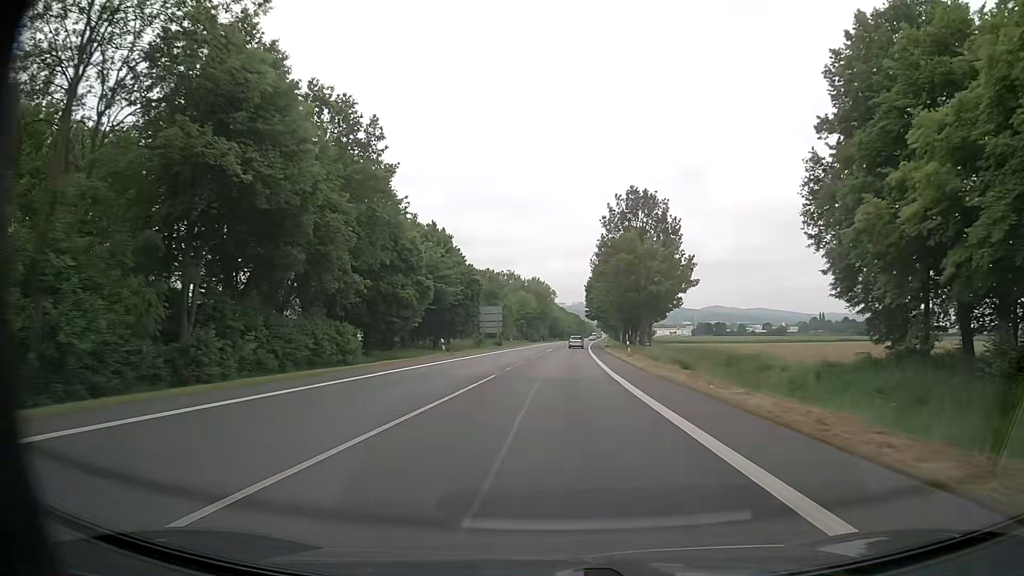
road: primary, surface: asphalt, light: Day
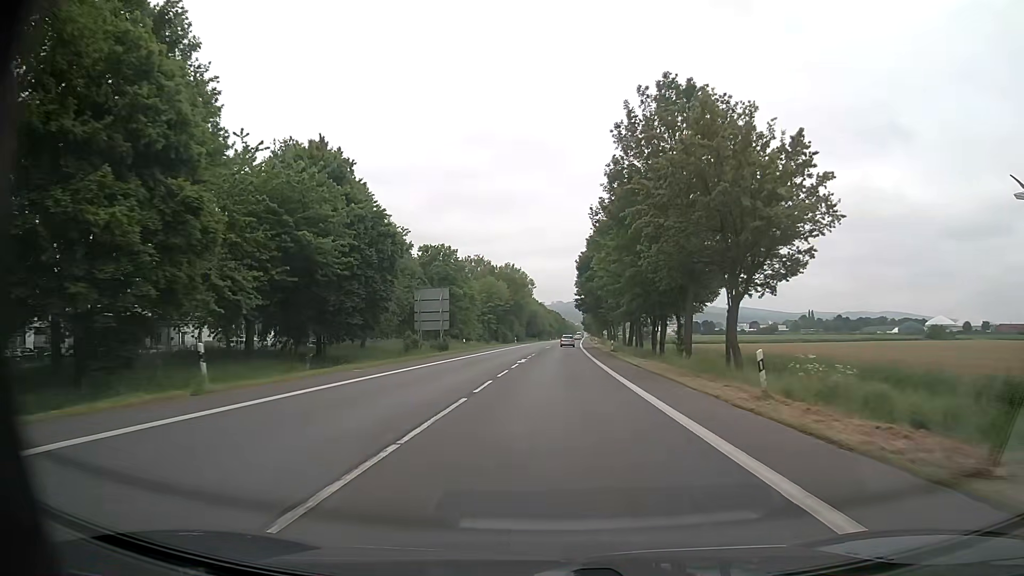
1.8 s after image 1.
(+0.5, +32.6) m; +2°
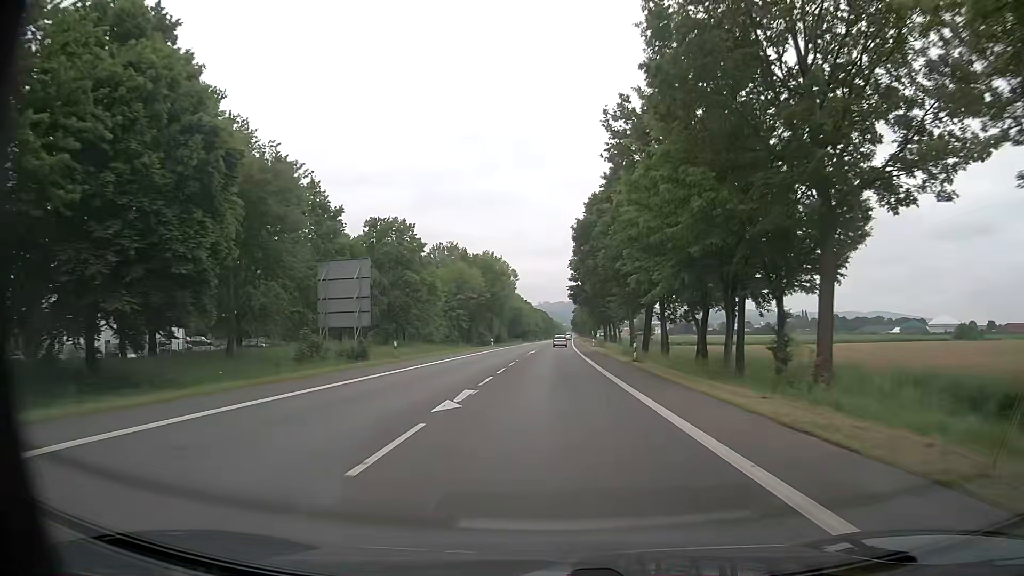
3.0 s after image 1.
(+0.2, +22.0) m; +1°
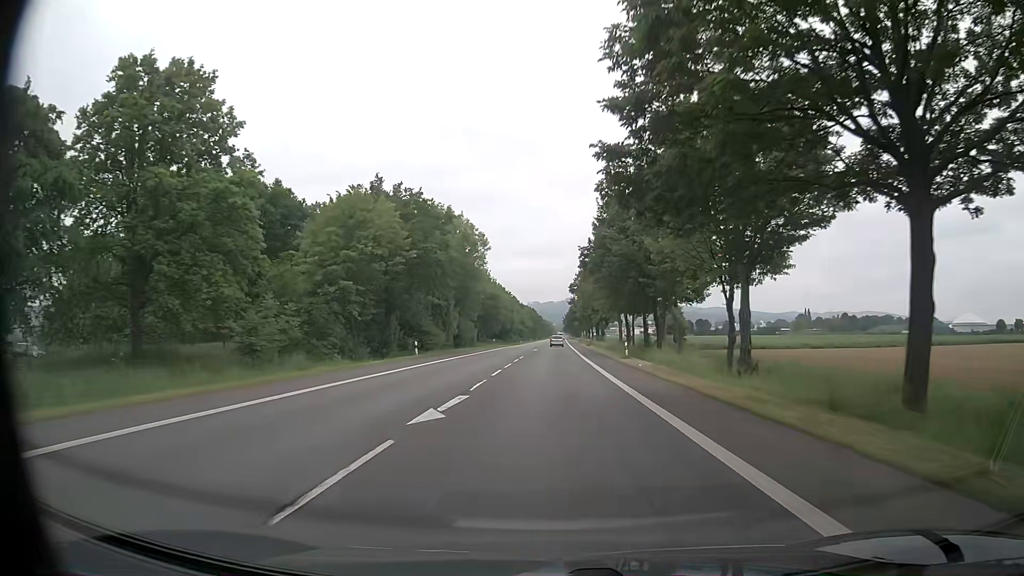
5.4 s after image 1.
(+0.4, +44.5) m; 0°
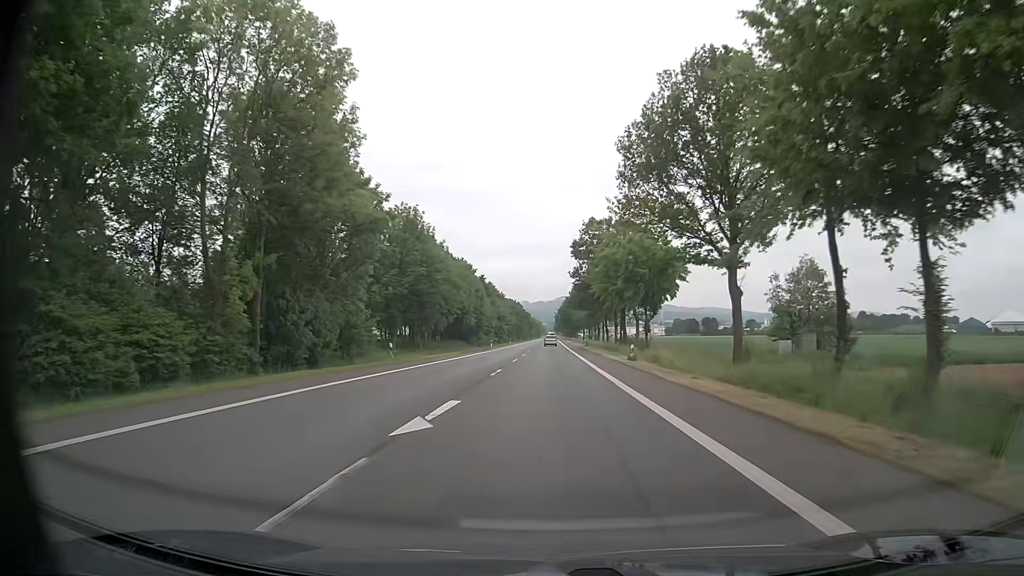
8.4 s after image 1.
(+1.1, +56.1) m; +1°
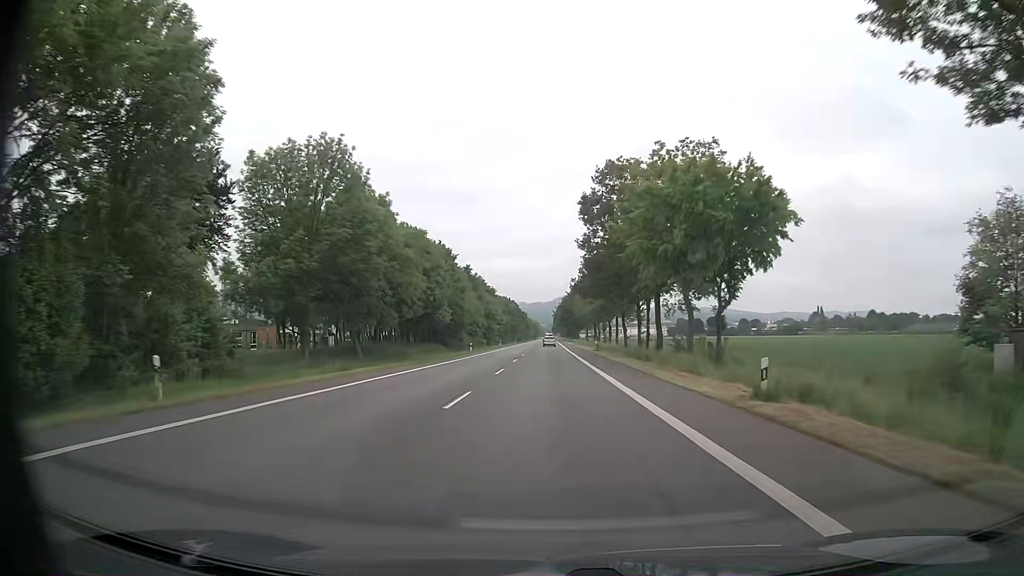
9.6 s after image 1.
(+0.1, +22.5) m; 0°
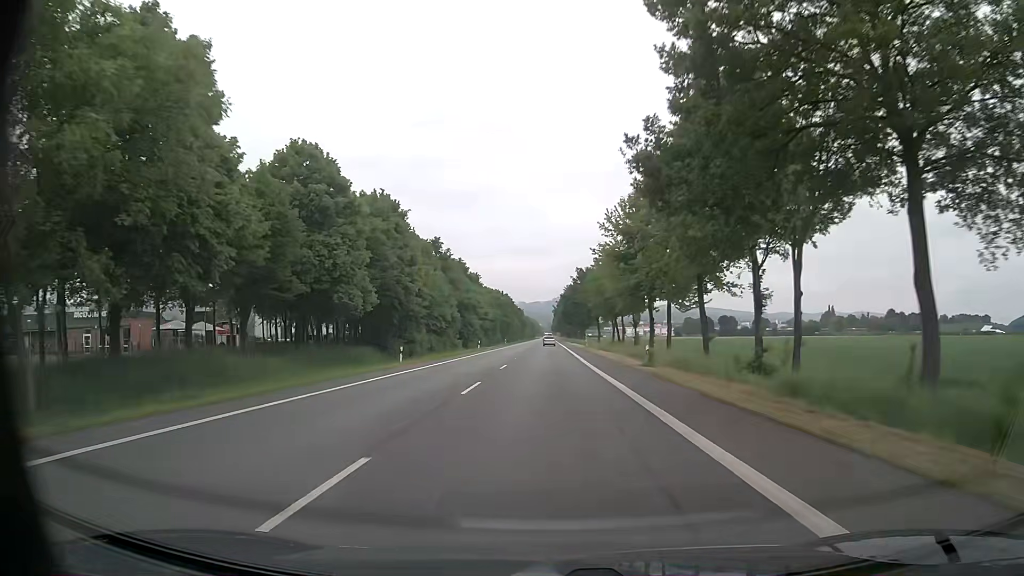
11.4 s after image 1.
(0.0, +33.8) m; 0°
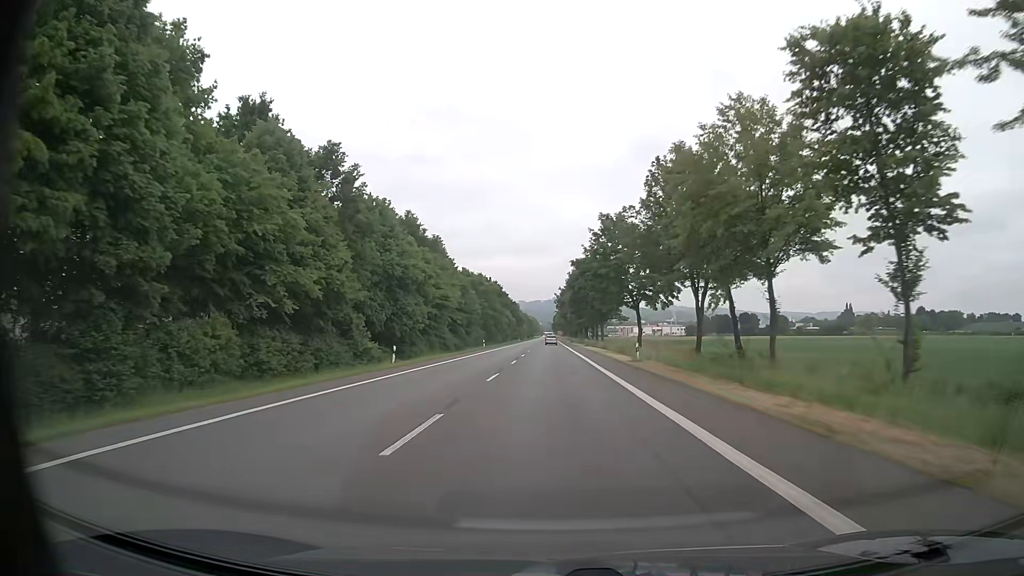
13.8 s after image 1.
(+0.2, +45.1) m; 0°
(0, +10) (0, +20) (0, +30) (0, +40) (0, +50) (0, +60) (0, +70) (0, +80) (0, +90) (+1, +100) m
